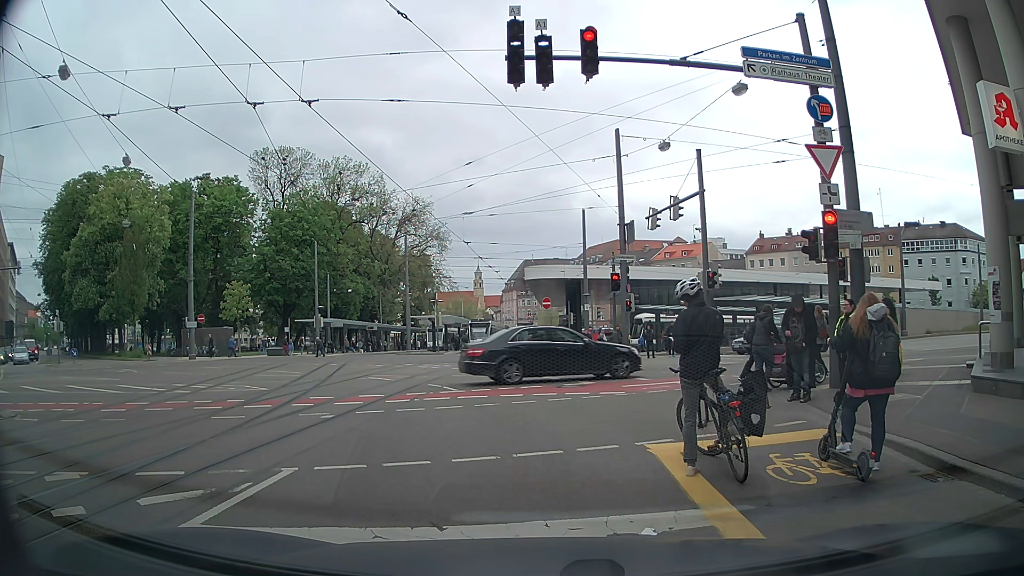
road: tertiary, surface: asphalt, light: Day
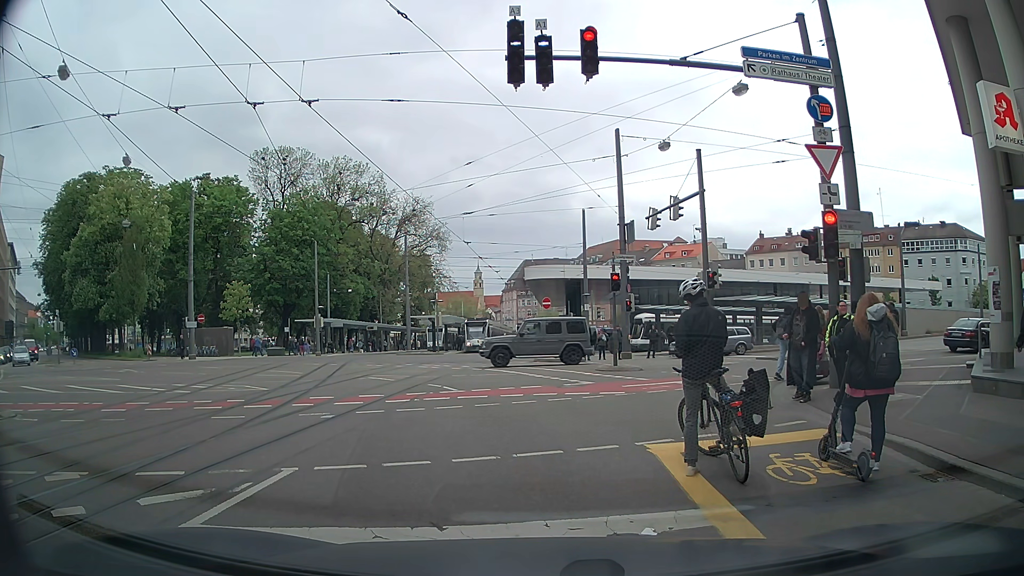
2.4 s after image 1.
(0.0, 0.0) m; 0°
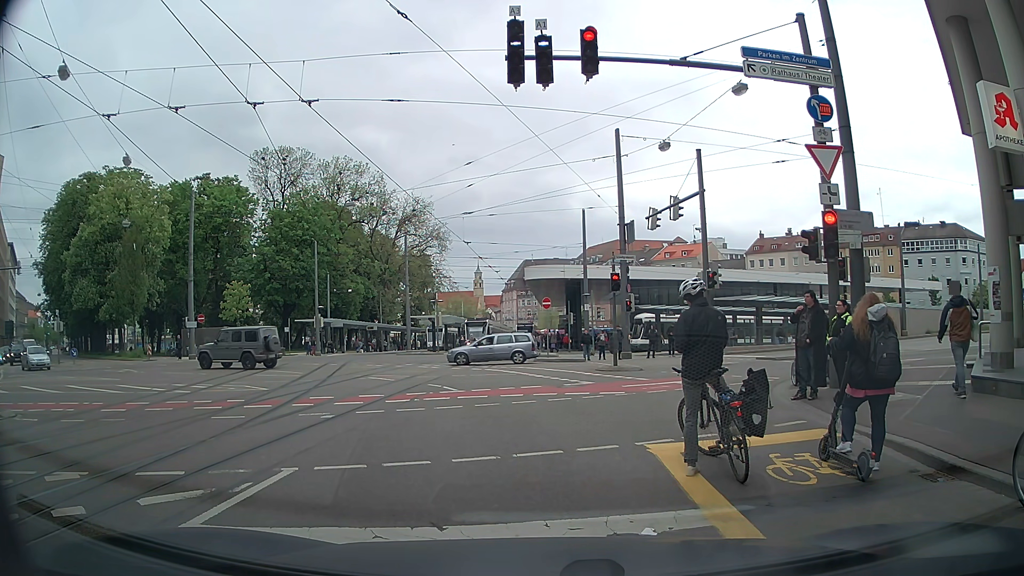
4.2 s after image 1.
(0.0, 0.0) m; 0°
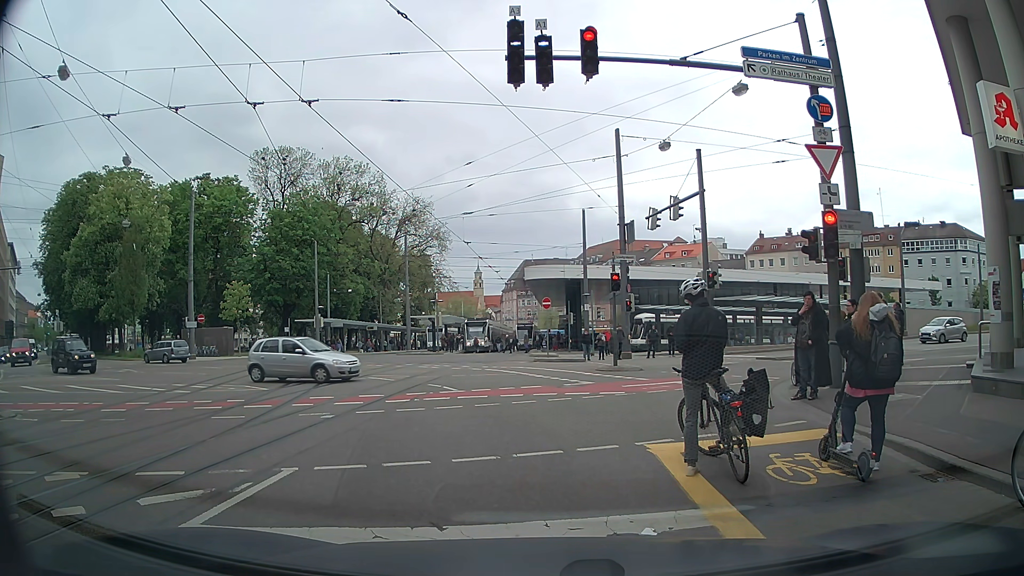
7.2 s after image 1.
(0.0, 0.0) m; 0°
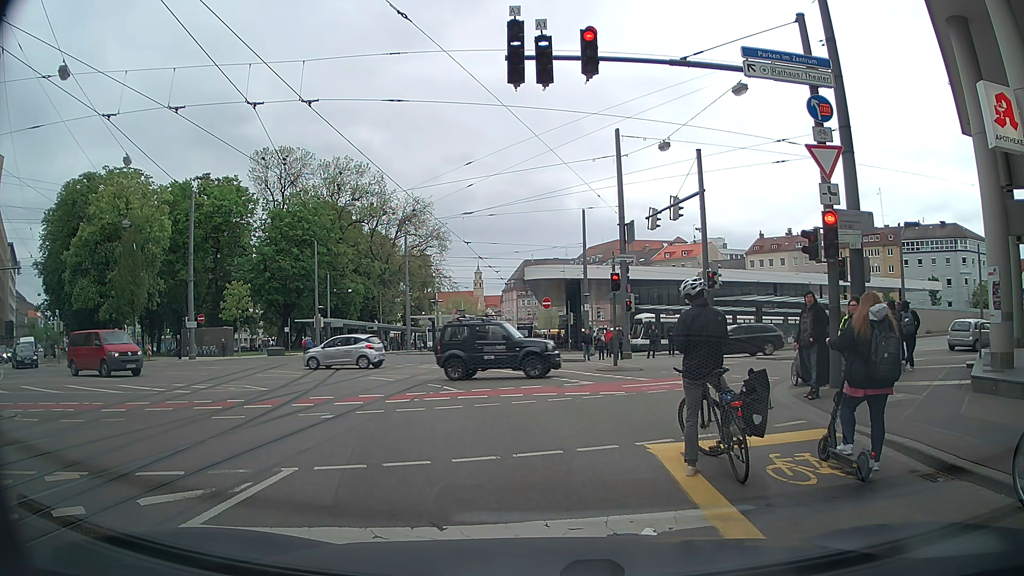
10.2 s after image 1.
(0.0, 0.0) m; 0°
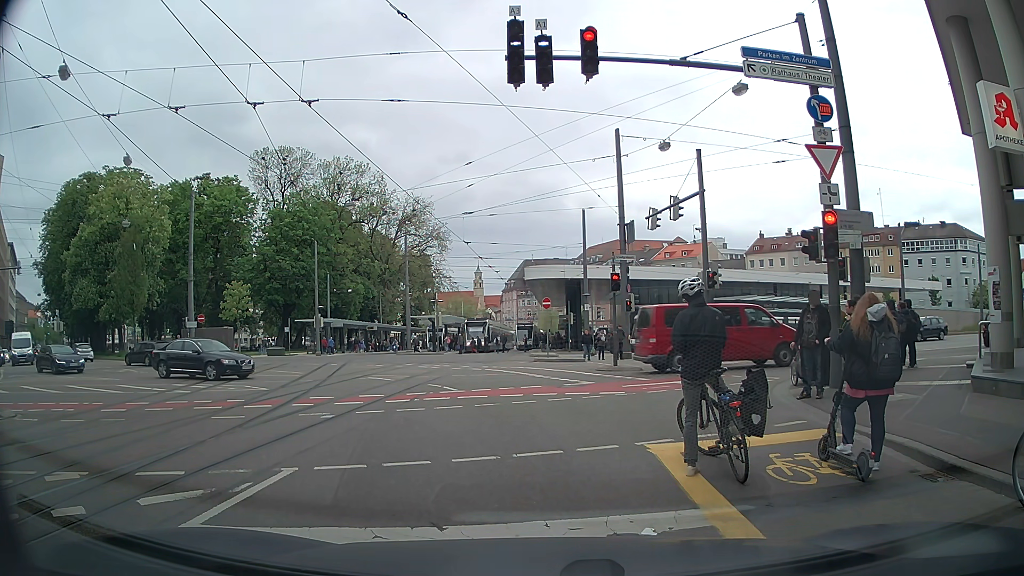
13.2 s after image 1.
(0.0, 0.0) m; 0°
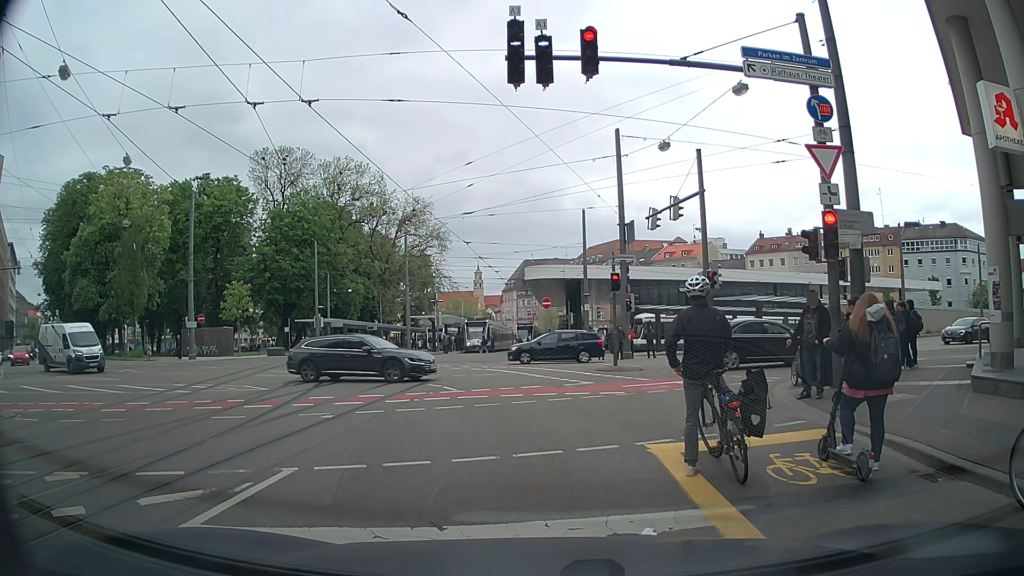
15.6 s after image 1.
(0.0, 0.0) m; 0°
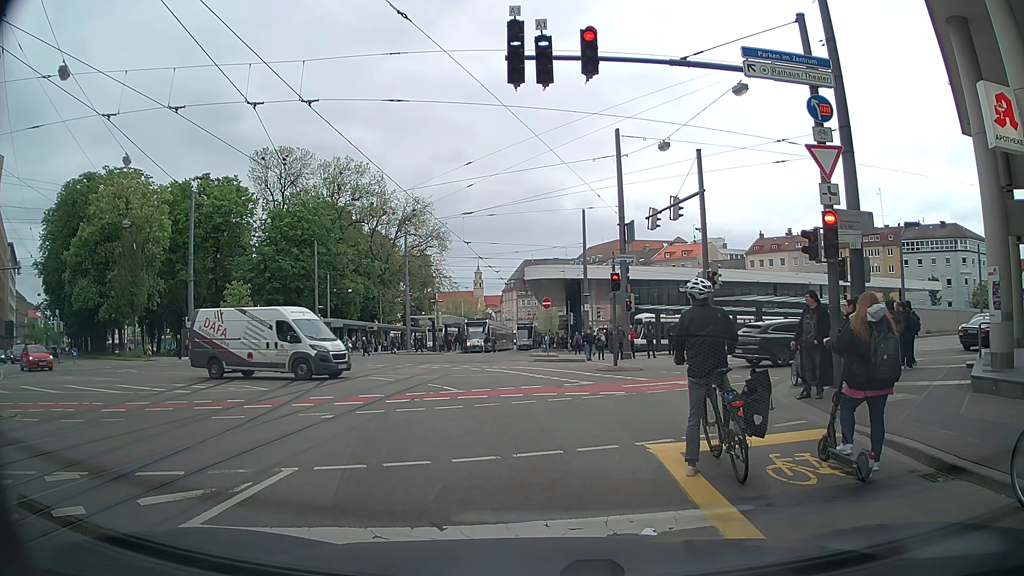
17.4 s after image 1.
(0.0, 0.0) m; 0°
